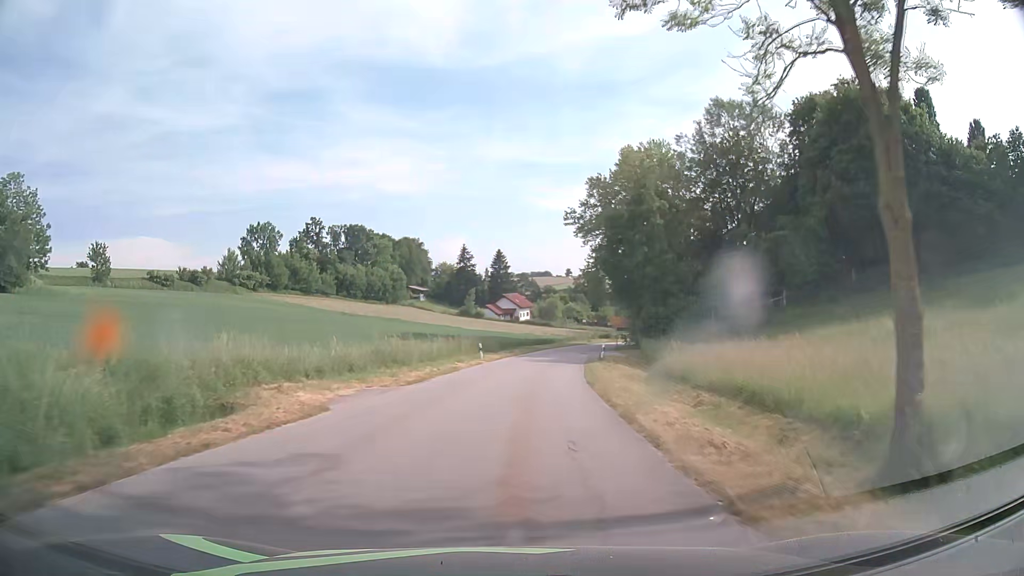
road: tertiary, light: Day
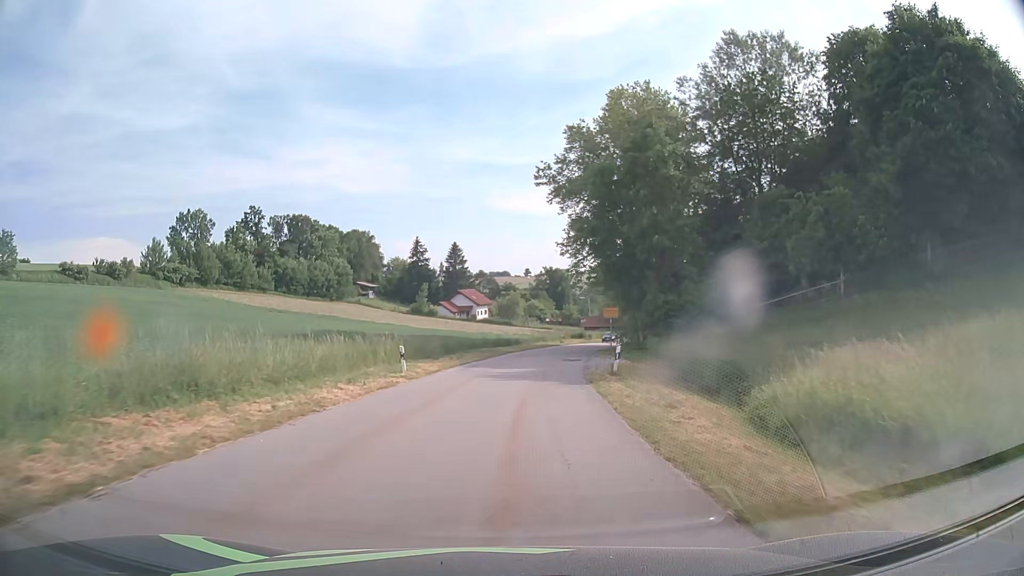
(+0.5, +17.0) m; +3°
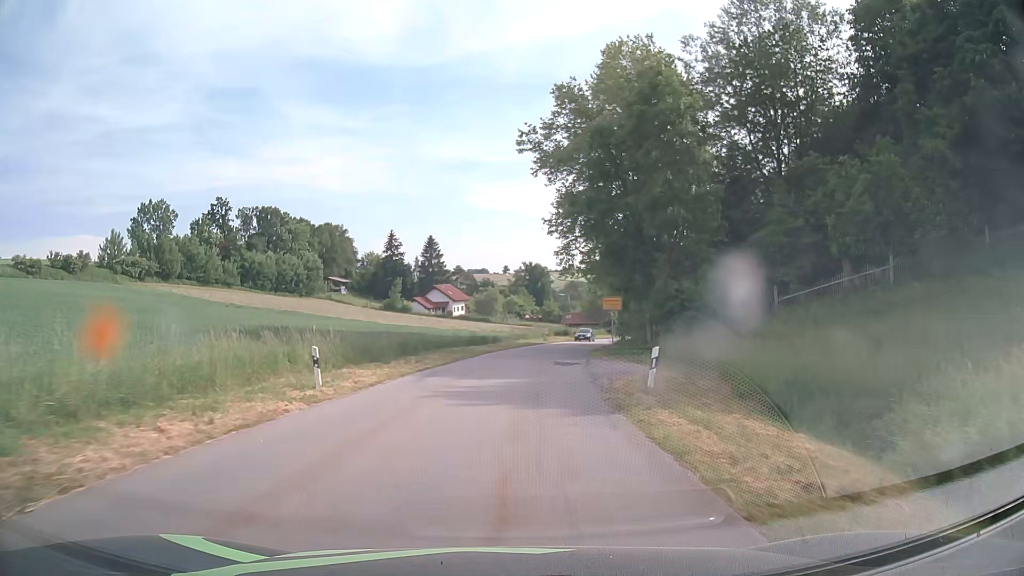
(+0.1, +8.2) m; +2°
(0, +10) (+1, +20) (+2, +30) (+3, +40) (+5, +50) (+7, +59) (+9, +69) (+11, +79) (+15, +88) (+18, +98) m
